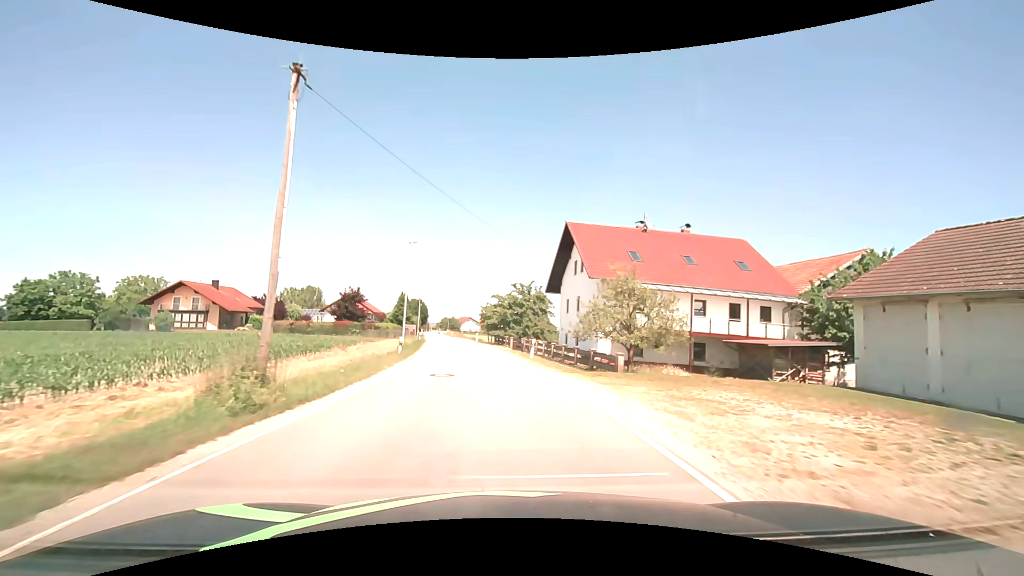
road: secondary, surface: asphalt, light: Day
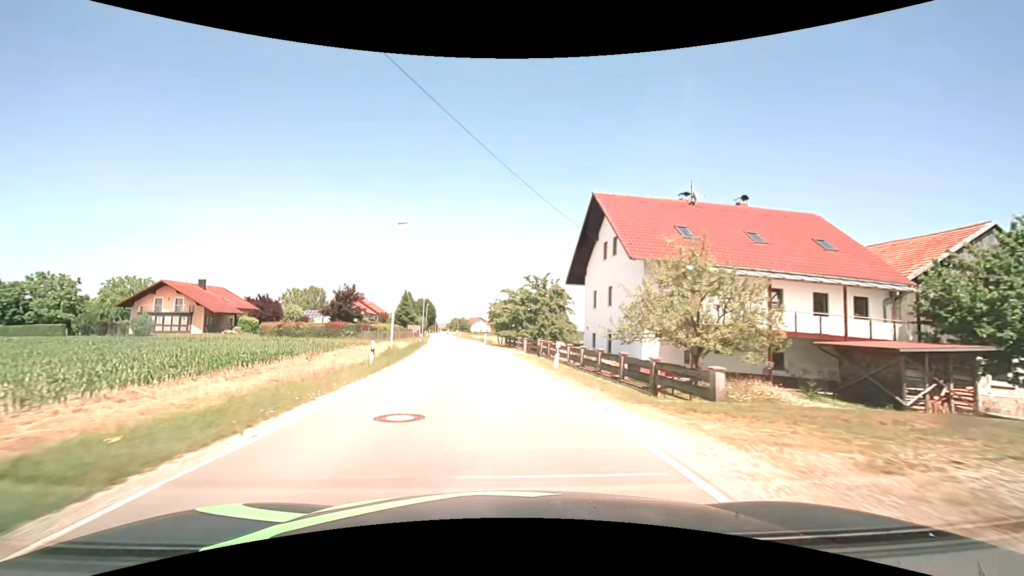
(-0.1, +7.6) m; -1°
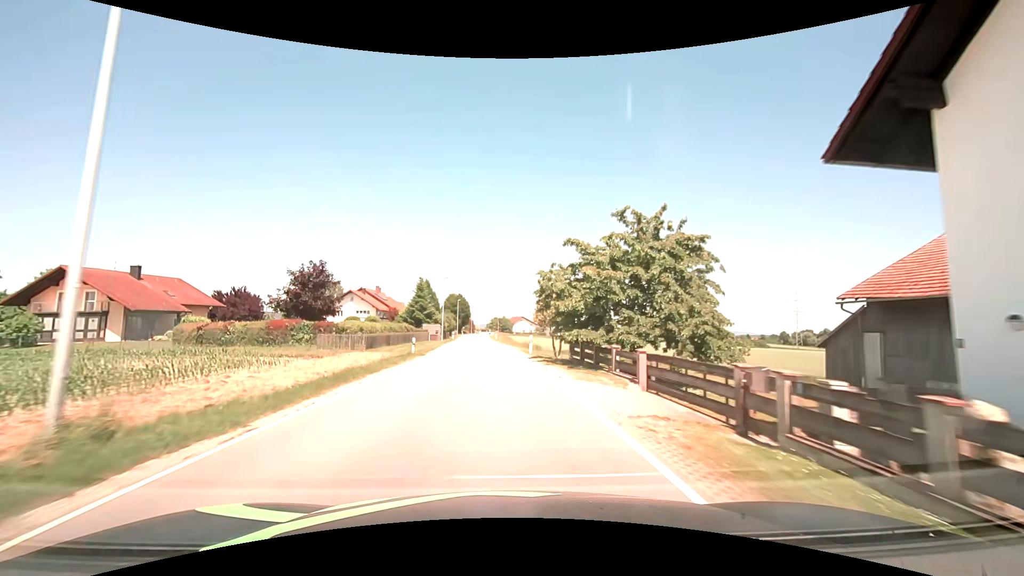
(-1.1, +25.4) m; -5°
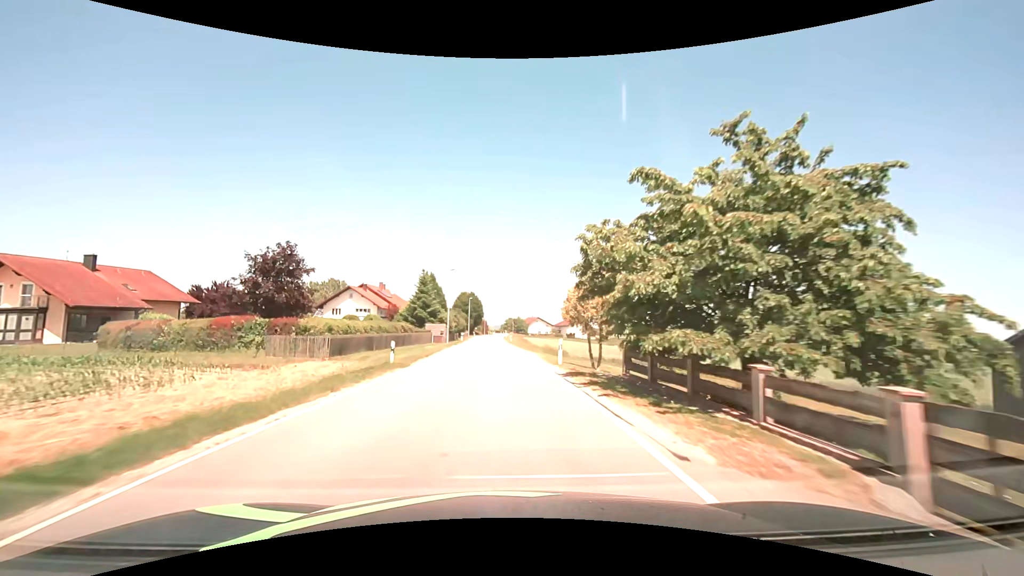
(-0.2, +9.3) m; -1°
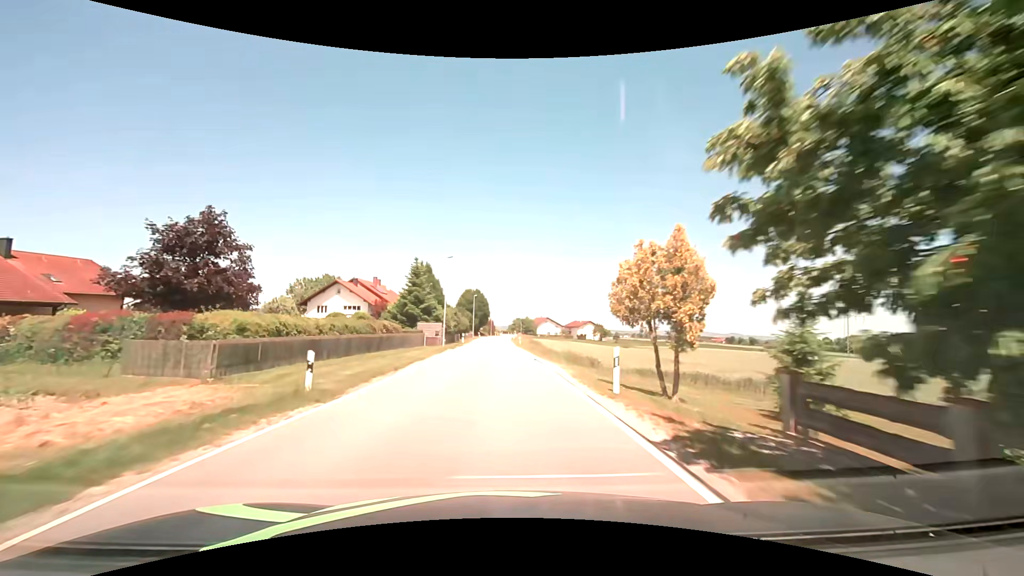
(-0.1, +9.6) m; -1°
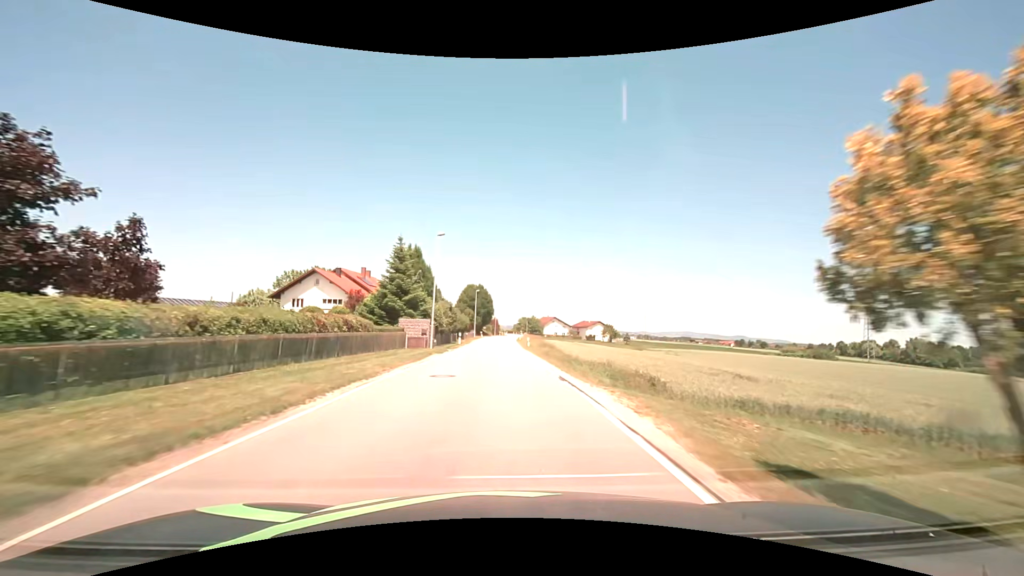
(-0.1, +10.0) m; 0°
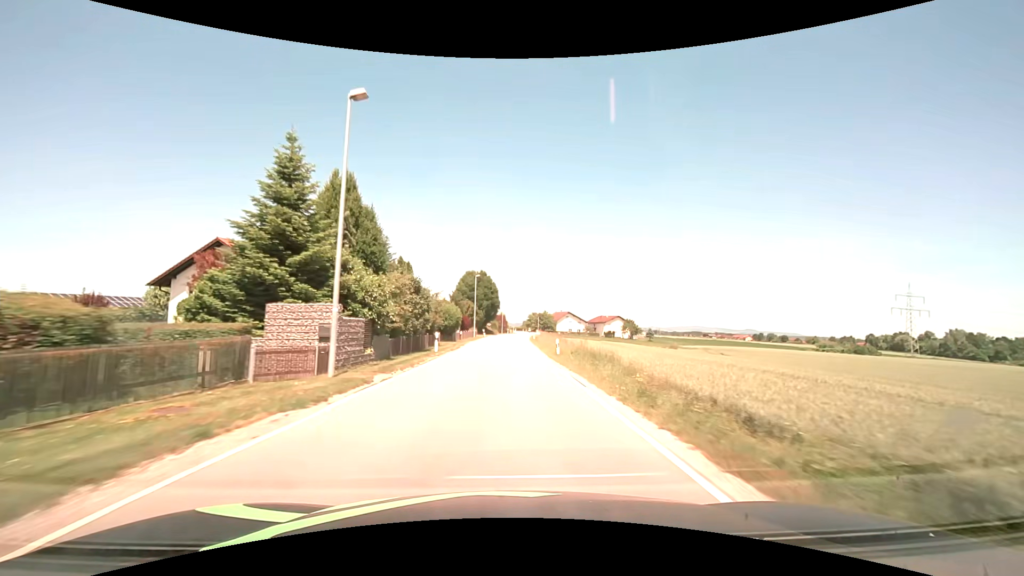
(-0.2, +20.9) m; -1°
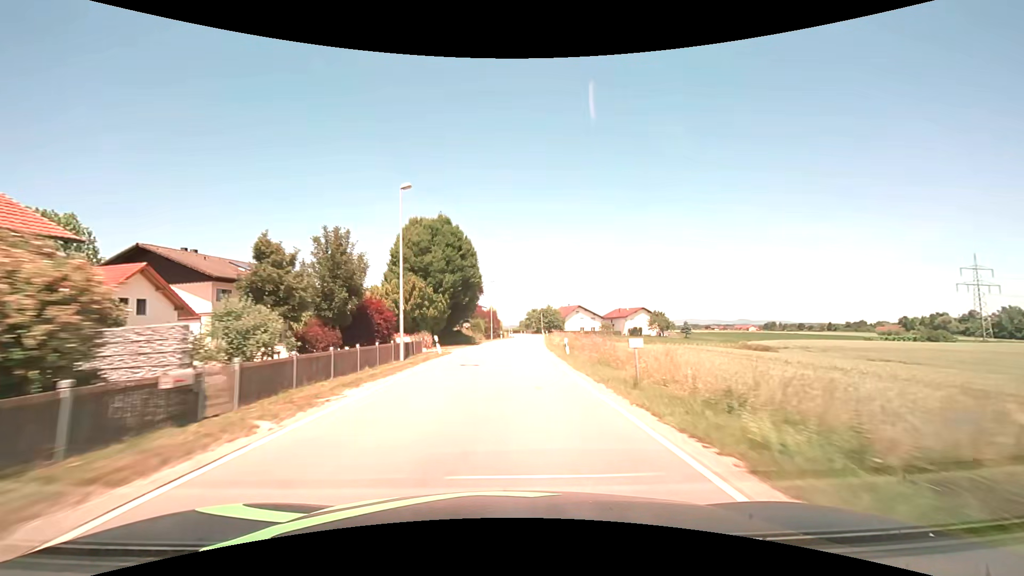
(+0.2, +42.5) m; +1°
(0, +10) (0, +20) (+1, +30) (+1, +40) (+2, +50) (+2, +60) (+3, +70) (+4, +80) (+5, +90) (+5, +100) m
